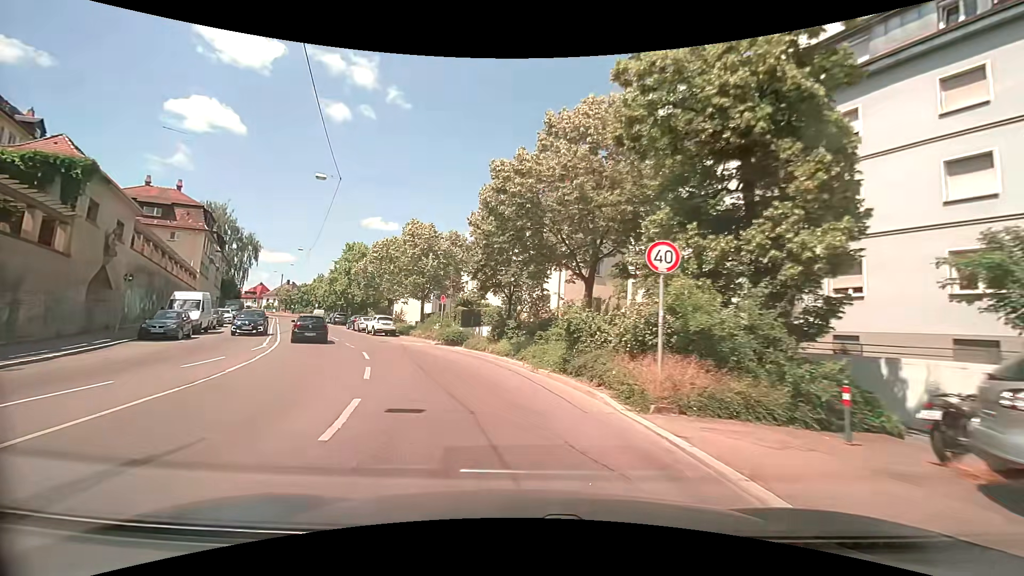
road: secondary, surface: asphalt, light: Day
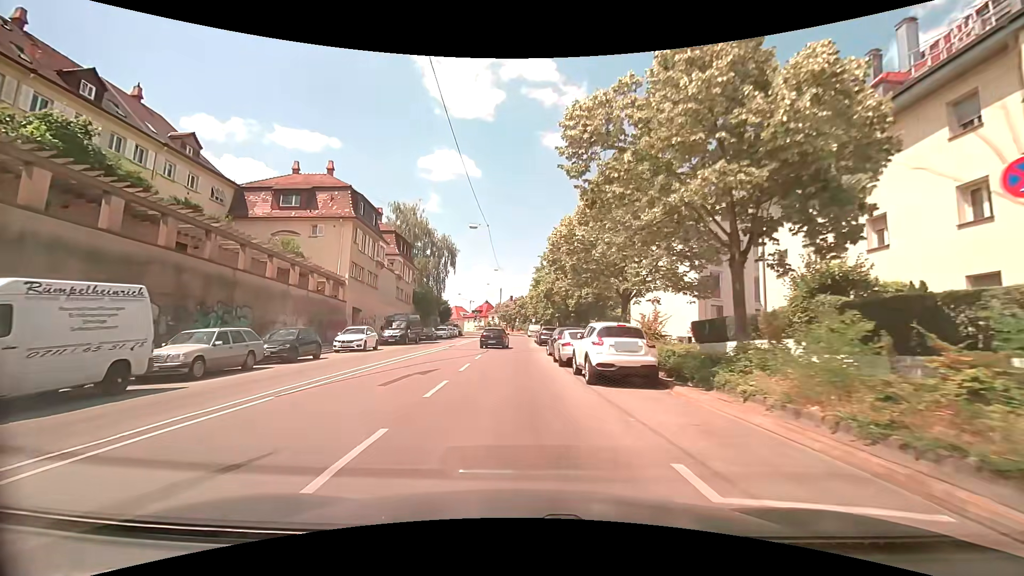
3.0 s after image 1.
(-6.8, +26.1) m; -25°
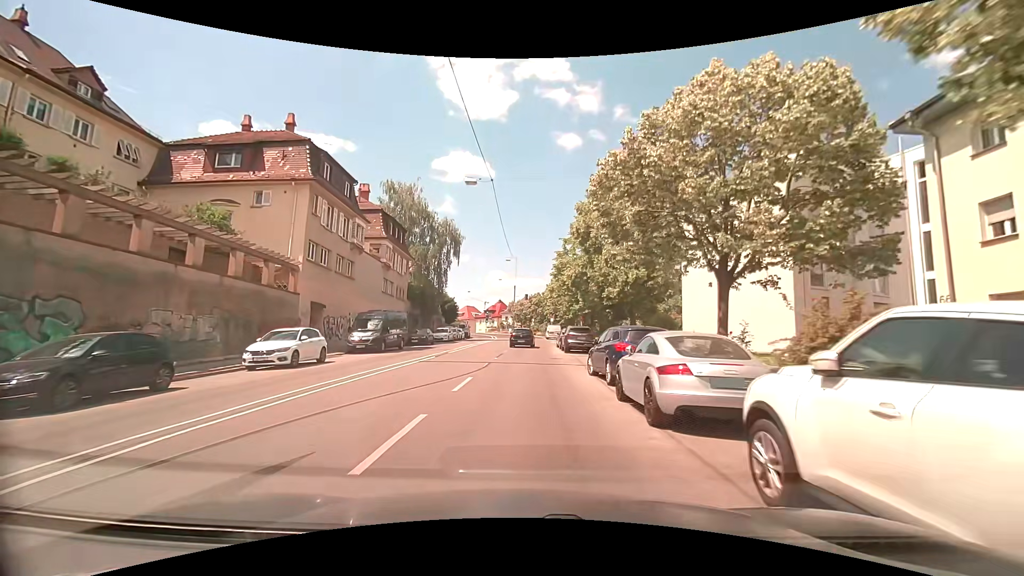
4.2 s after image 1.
(-0.5, +11.1) m; -4°
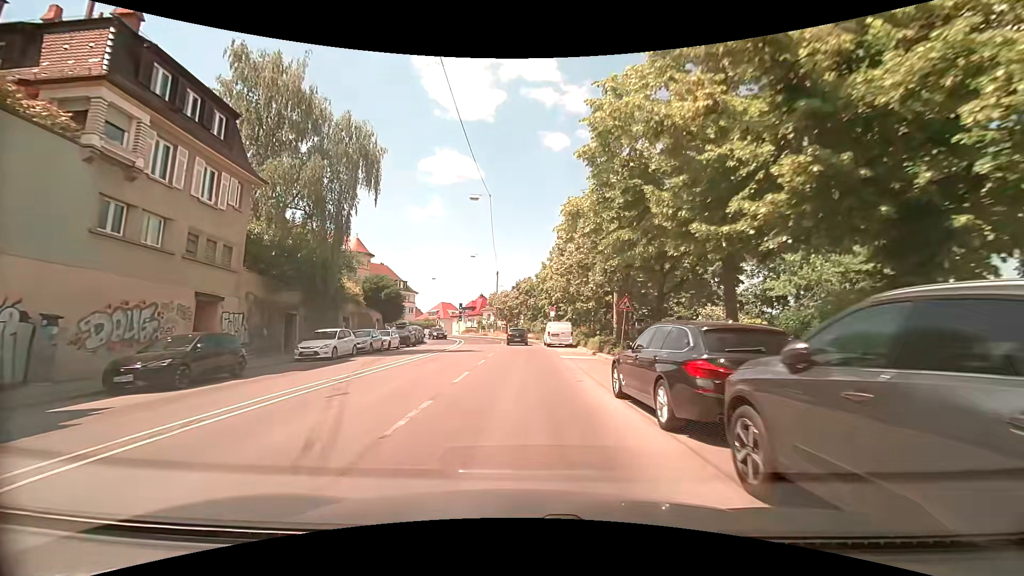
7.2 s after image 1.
(+0.5, +28.7) m; +2°
(0, +10) (0, +20) (0, +30) (0, +40) (-1, +50) (-2, +60) (-5, +70) (-9, +78) (-16, +86) (-24, +92) m
